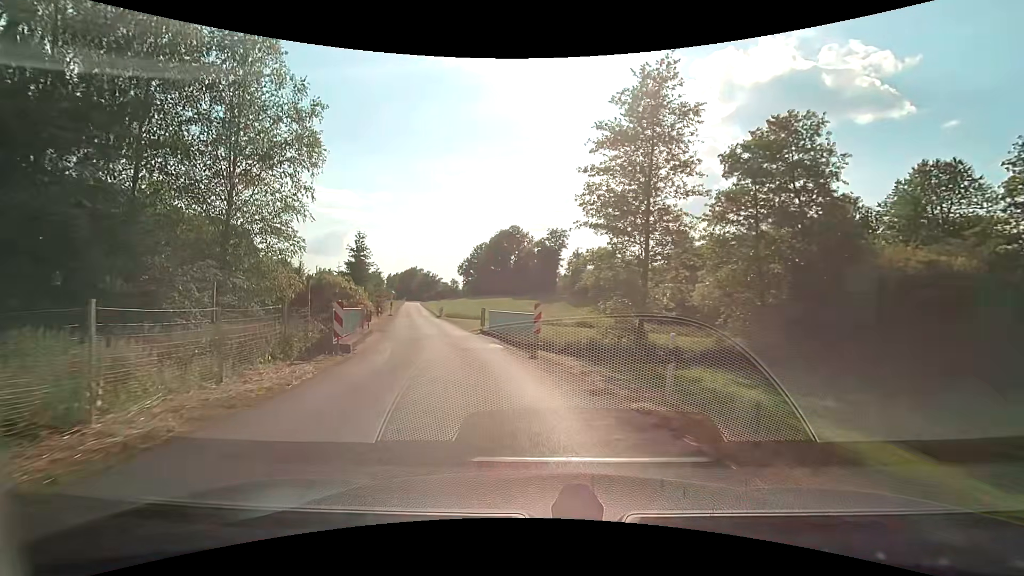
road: residential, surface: asphalt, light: Day
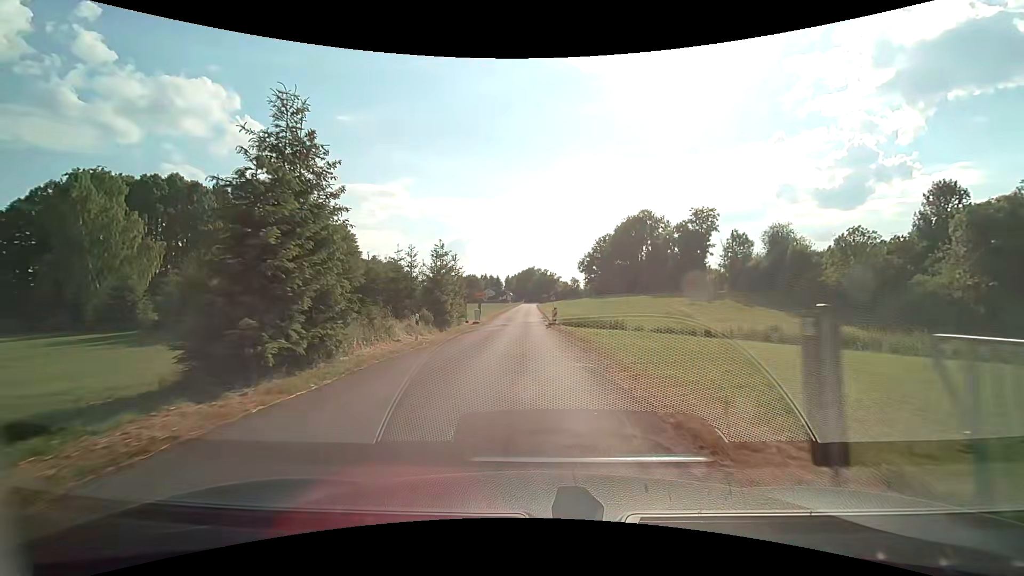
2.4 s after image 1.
(-3.7, +24.3) m; -15°
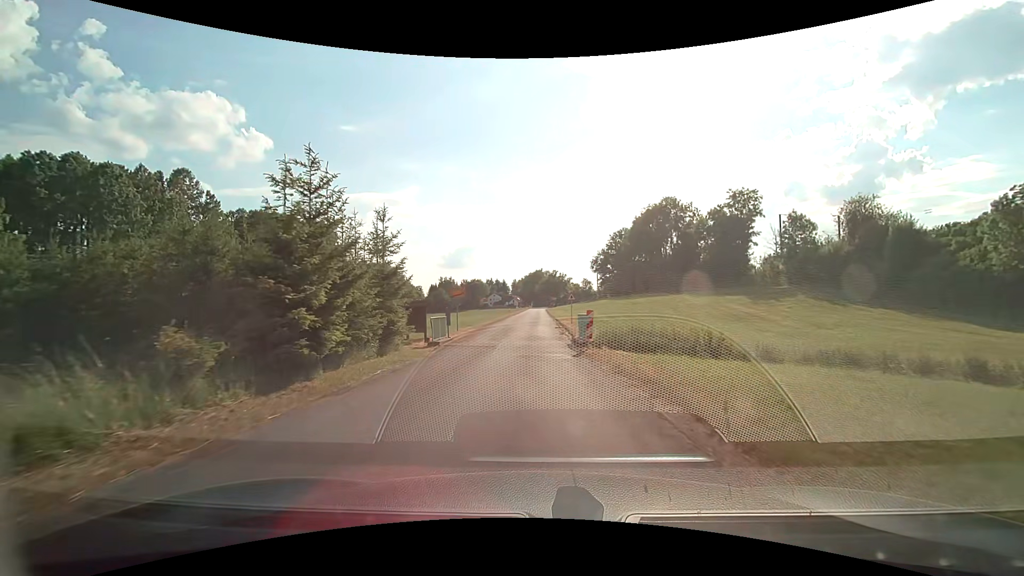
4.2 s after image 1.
(+0.1, +19.2) m; 0°
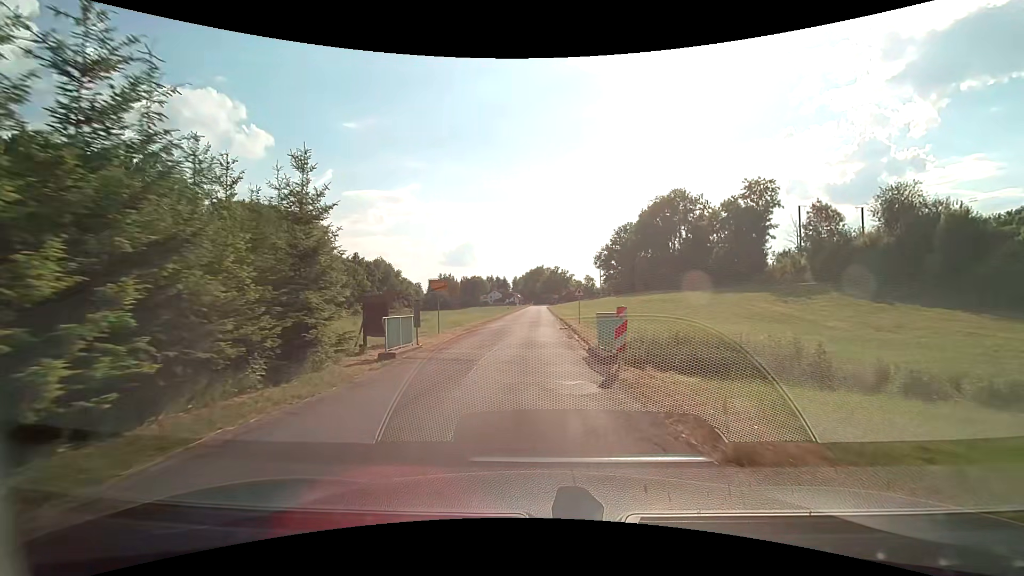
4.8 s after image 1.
(0.0, +6.6) m; 0°
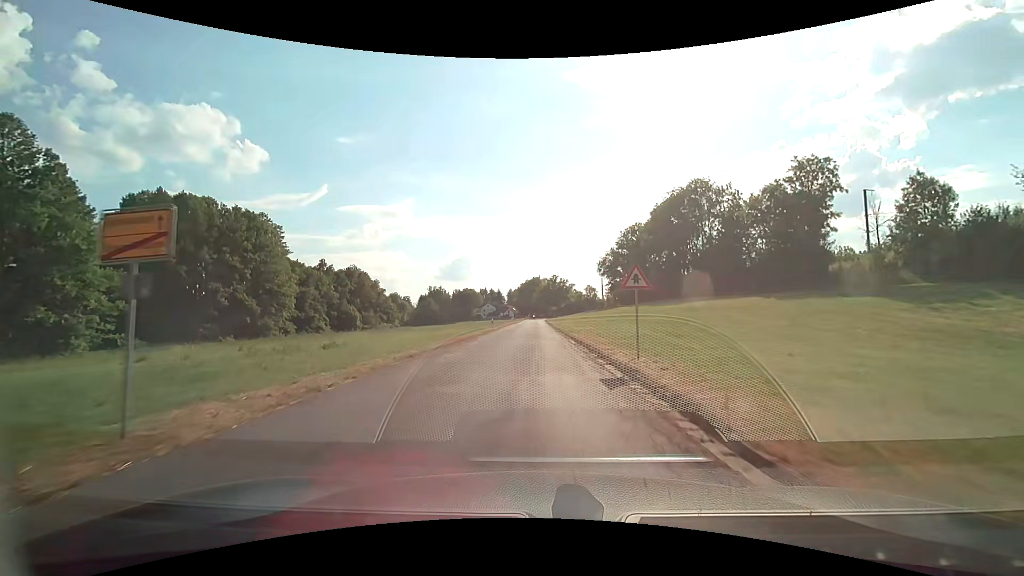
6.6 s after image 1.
(0.0, +20.3) m; +1°
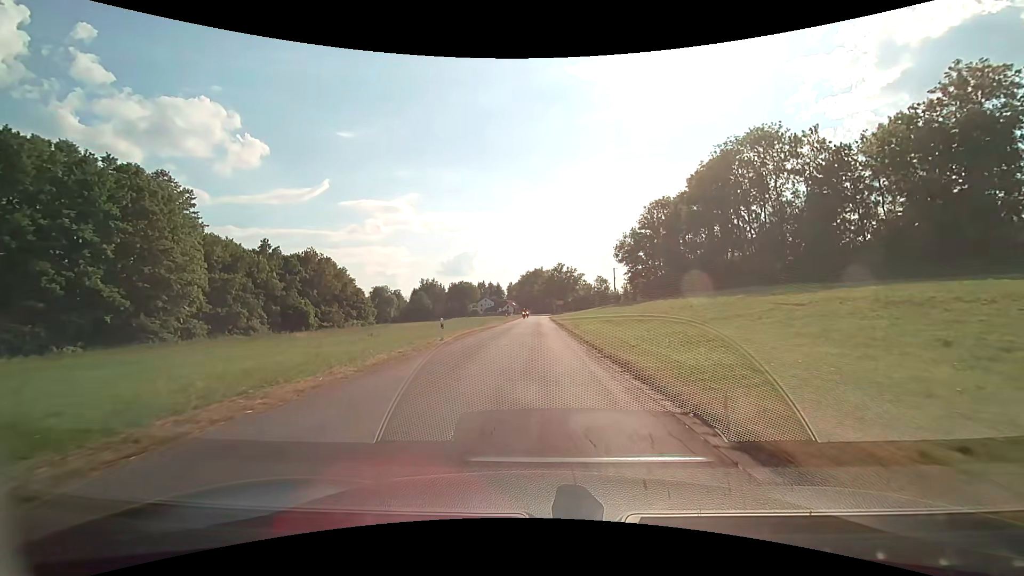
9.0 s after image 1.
(-0.2, +27.5) m; -1°
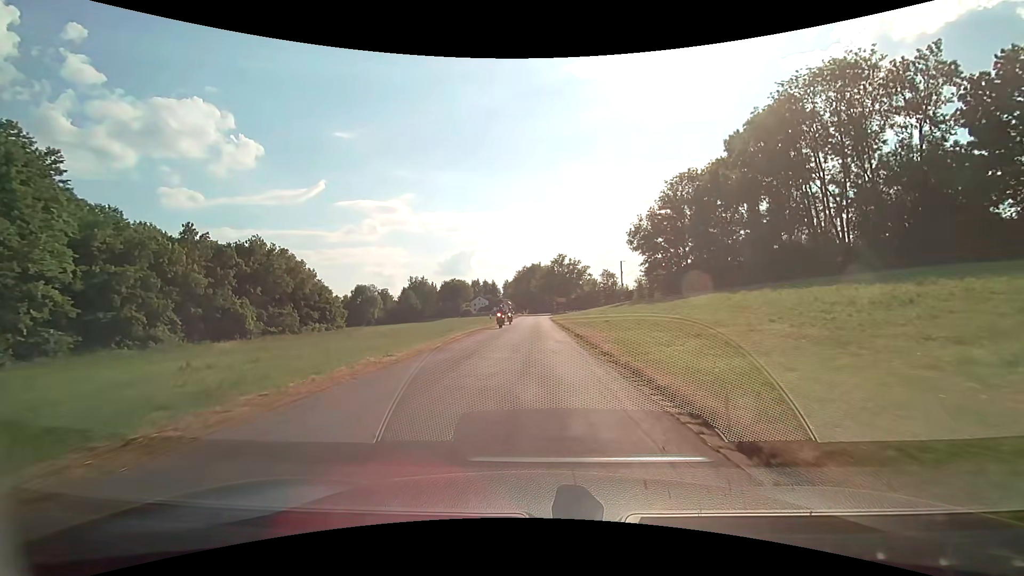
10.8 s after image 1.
(+0.1, +20.8) m; +1°
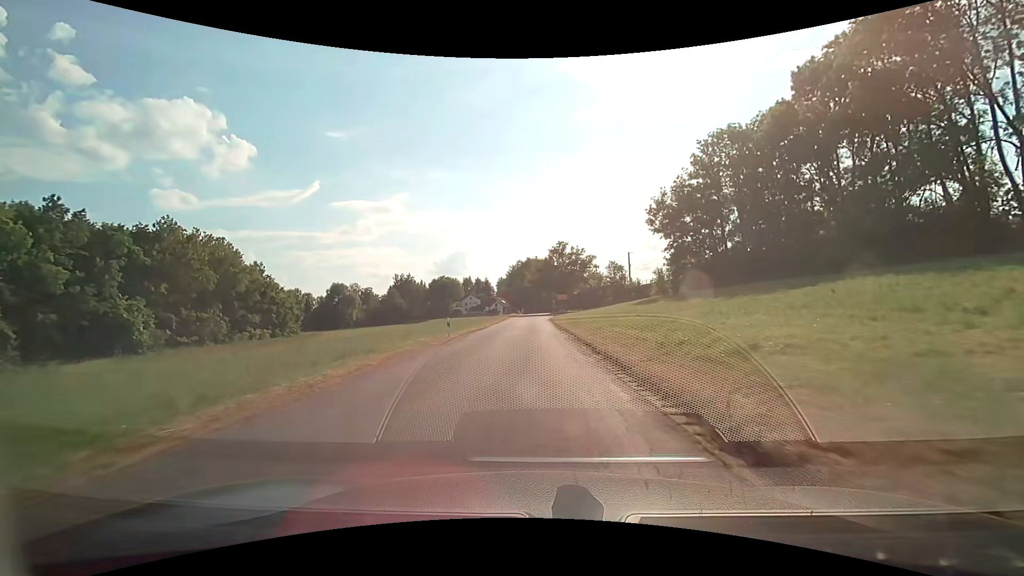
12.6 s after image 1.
(0.0, +21.0) m; 0°
(0, +10) (0, +20) (0, +30) (0, +40) (0, +50) (0, +60) (0, +70) (+1, +80) (+4, +89) (+11, +97) m
